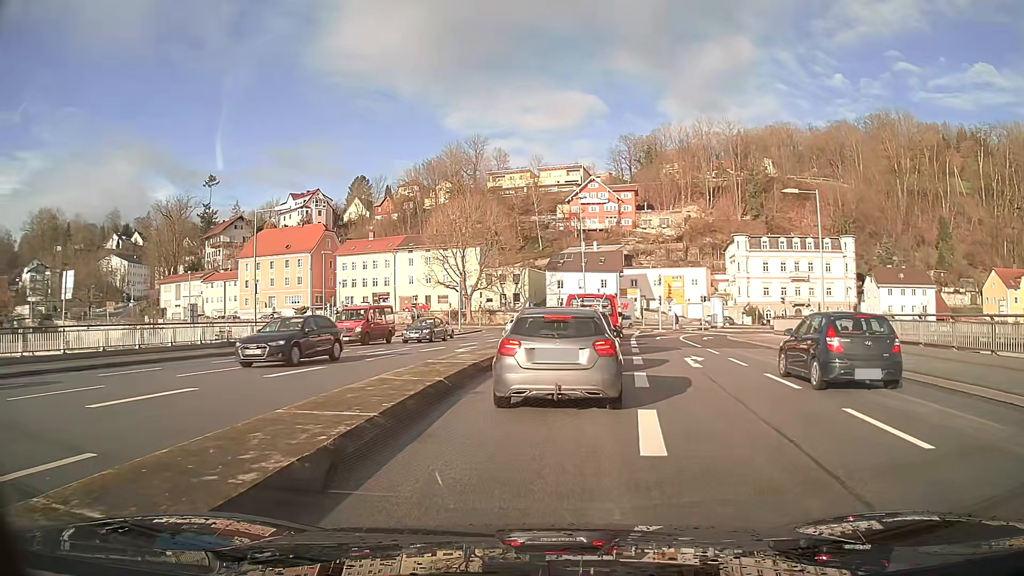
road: primary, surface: asphalt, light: Day
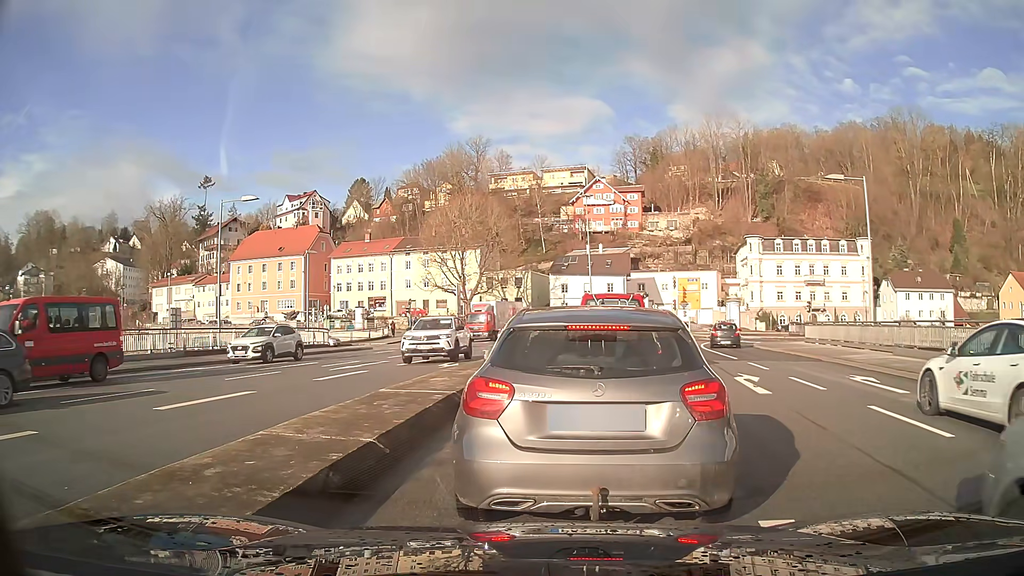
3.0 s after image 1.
(0.0, +4.8) m; 0°
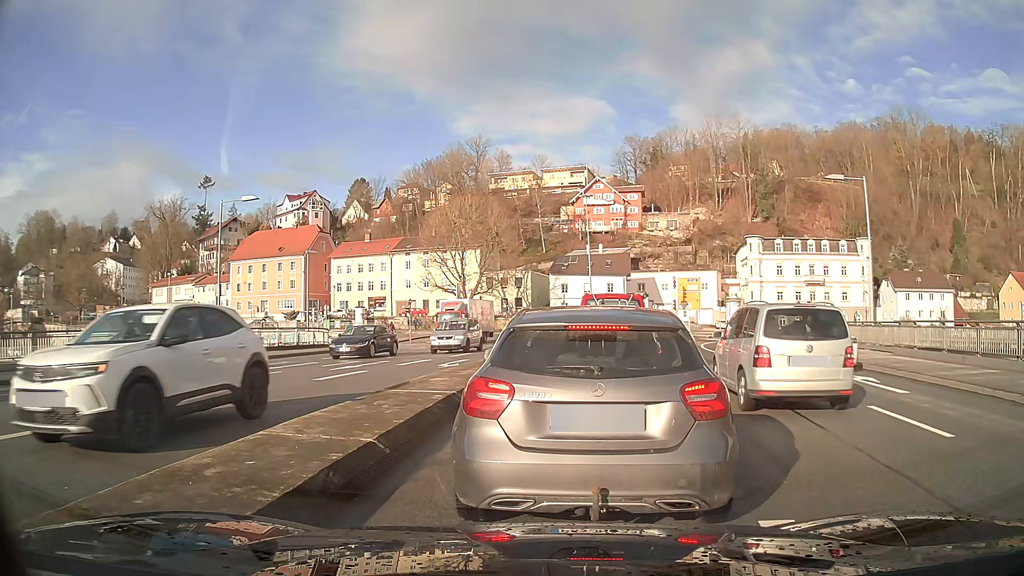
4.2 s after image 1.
(0.0, 0.0) m; 0°
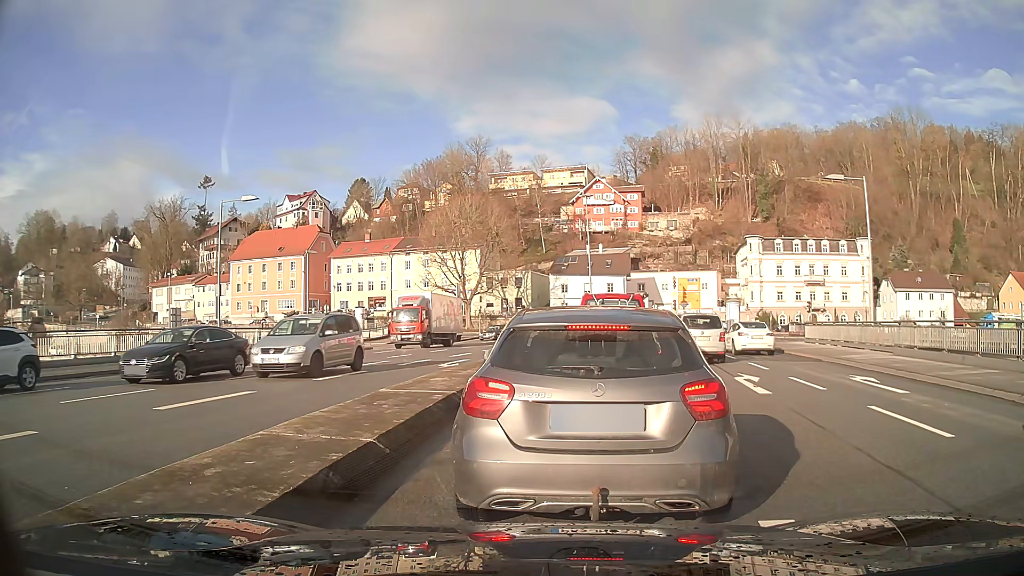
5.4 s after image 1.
(0.0, 0.0) m; 0°
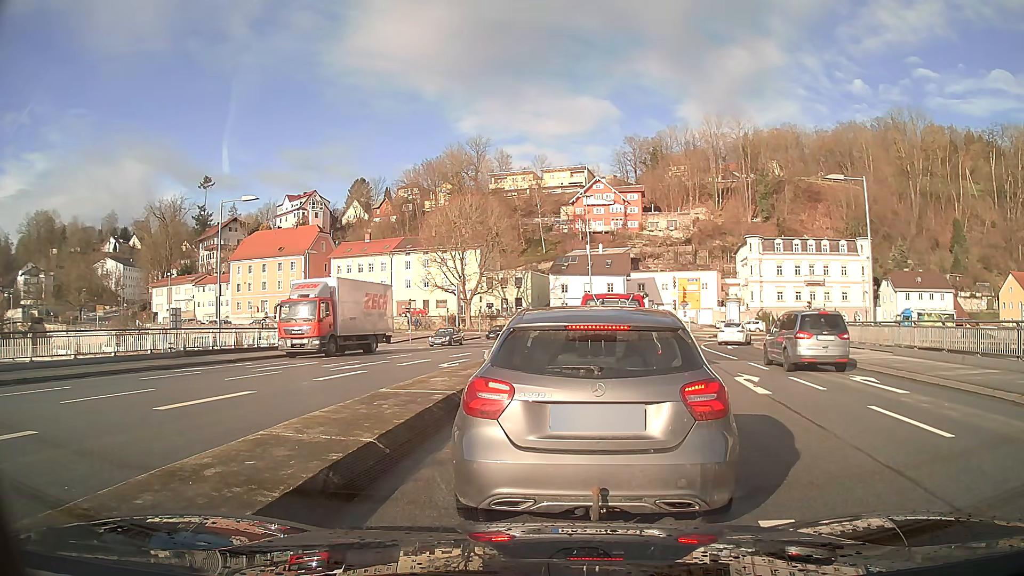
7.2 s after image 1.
(0.0, 0.0) m; 0°
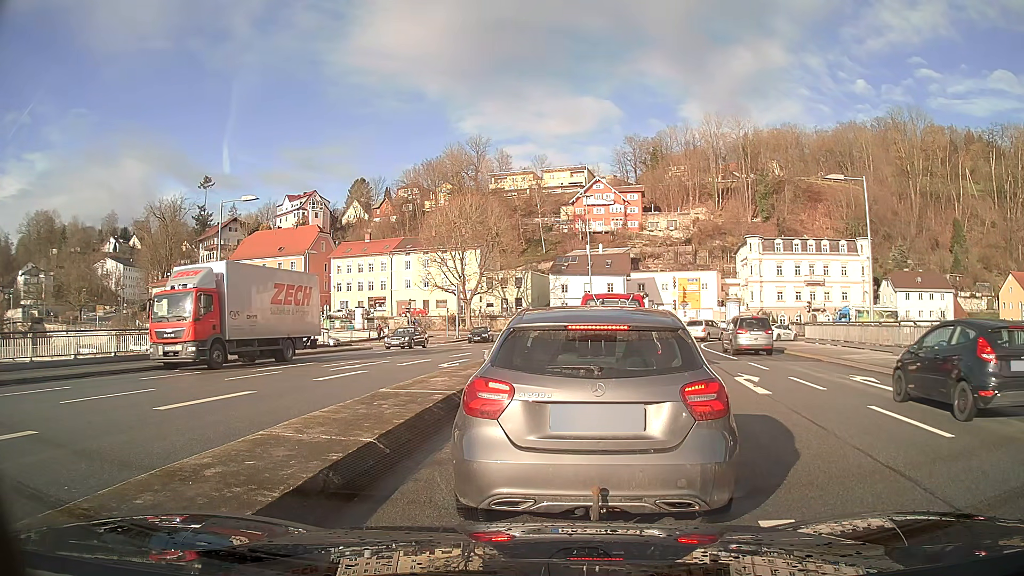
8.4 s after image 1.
(0.0, 0.0) m; 0°
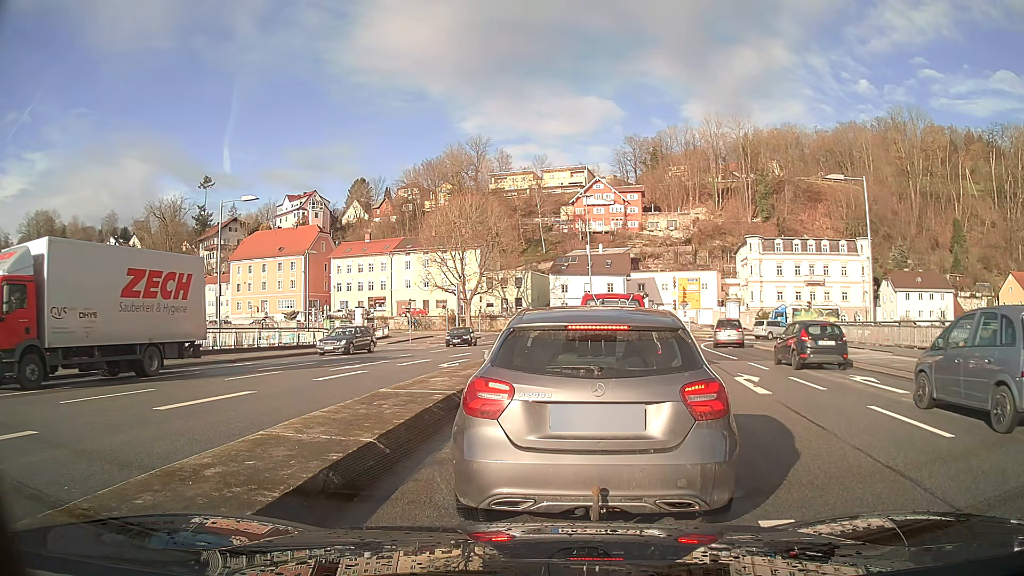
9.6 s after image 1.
(0.0, 0.0) m; 0°
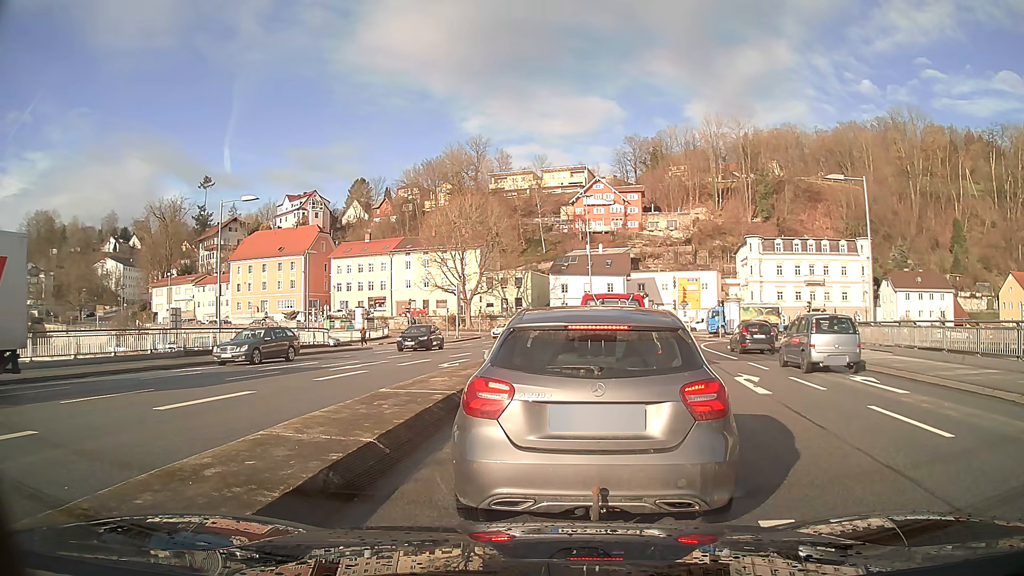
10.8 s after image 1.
(0.0, 0.0) m; 0°
